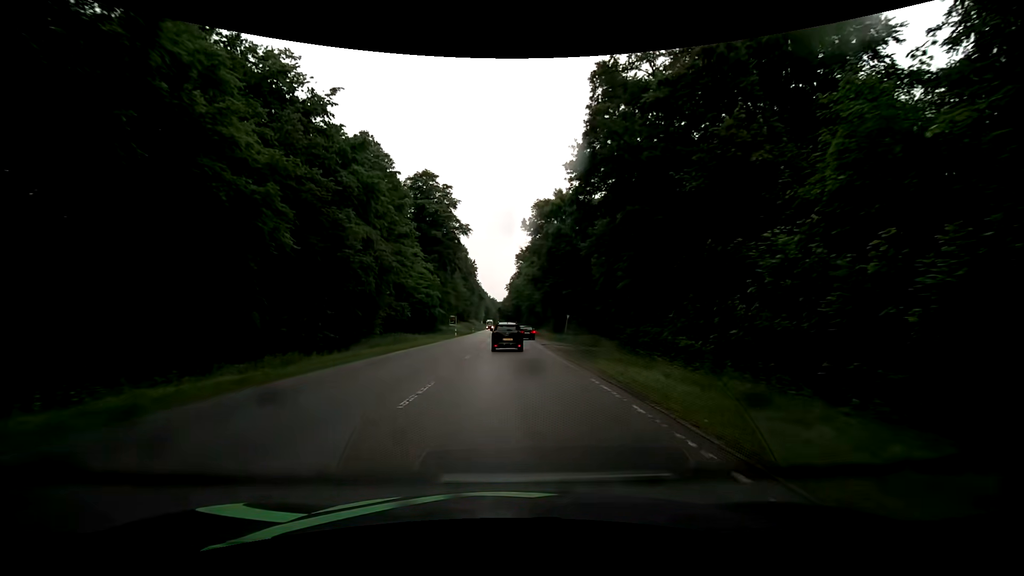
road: secondary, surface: asphalt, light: Day
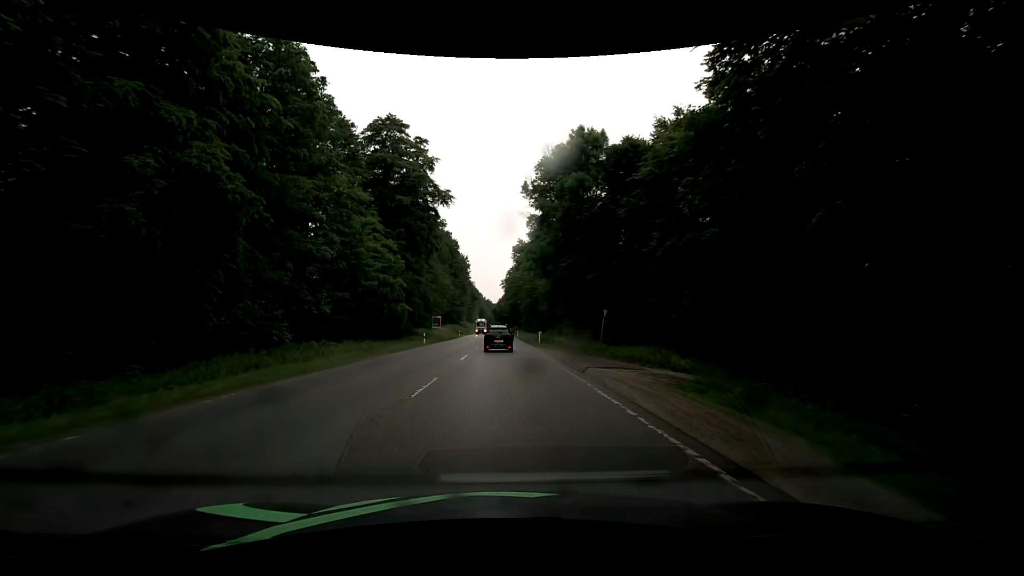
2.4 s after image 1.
(-0.4, +22.6) m; 0°
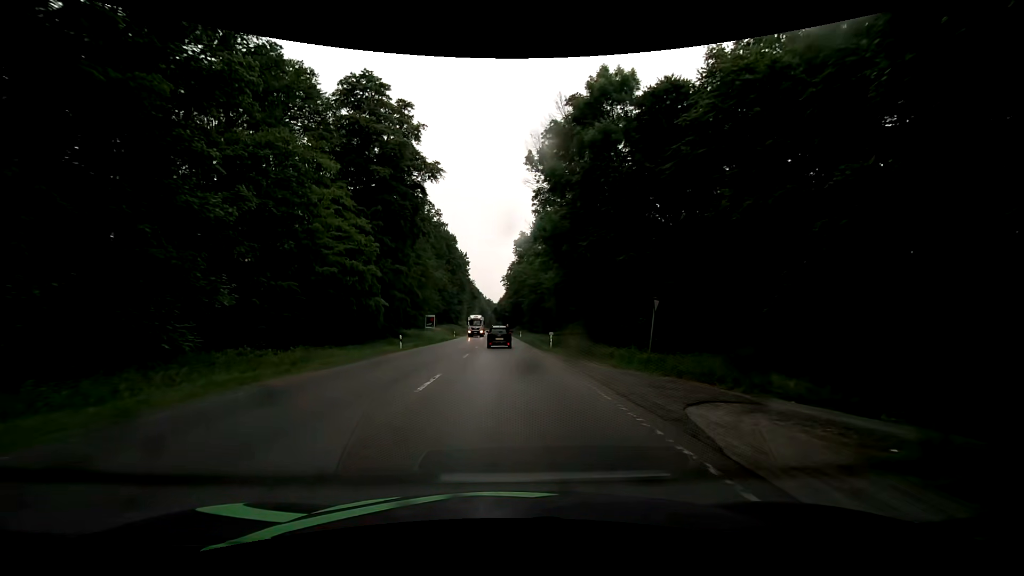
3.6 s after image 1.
(-0.1, +10.8) m; -1°
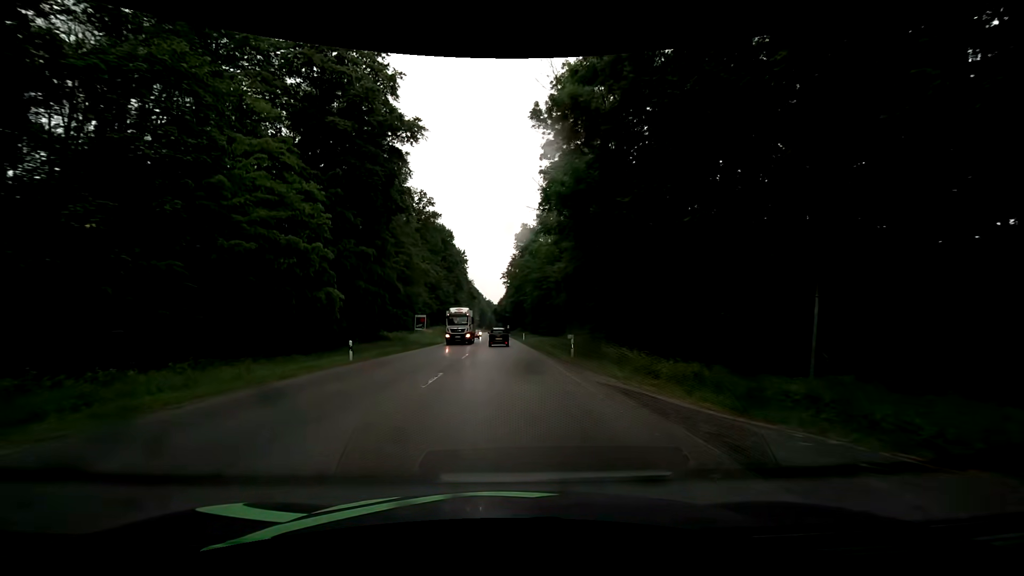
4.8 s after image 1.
(+0.1, +11.4) m; +1°
